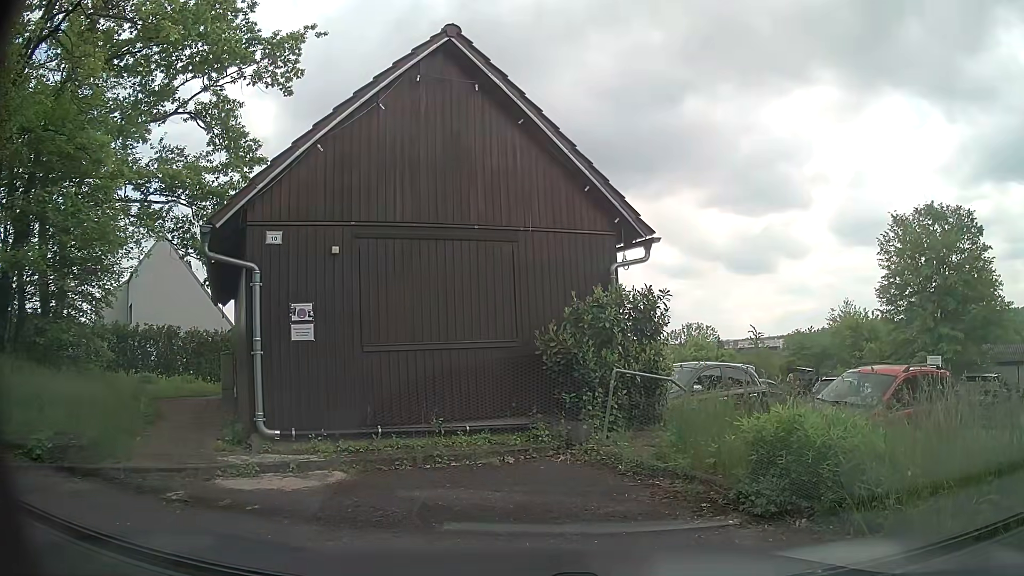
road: residential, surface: asphalt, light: Day
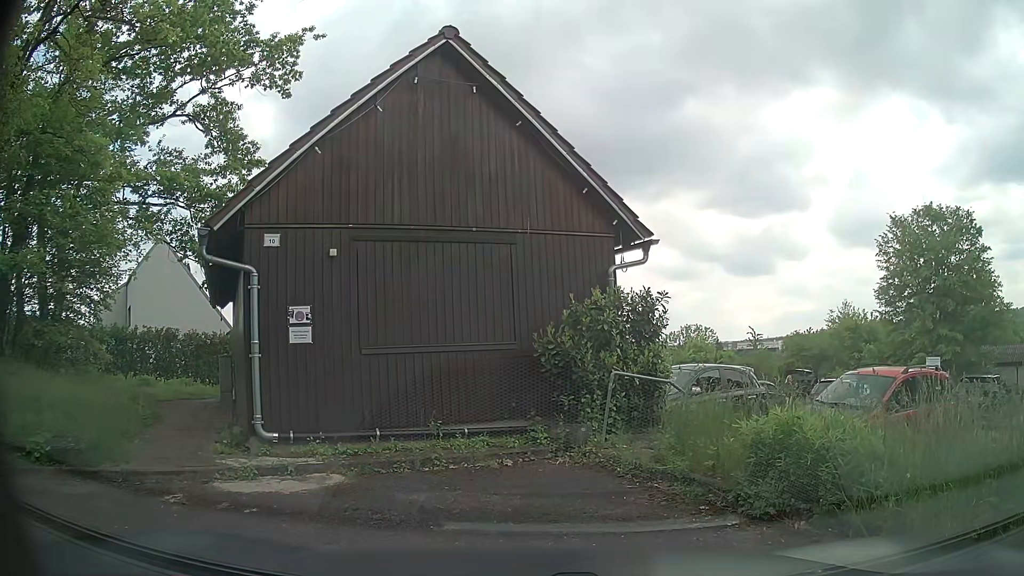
(0.0, +0.1) m; 0°
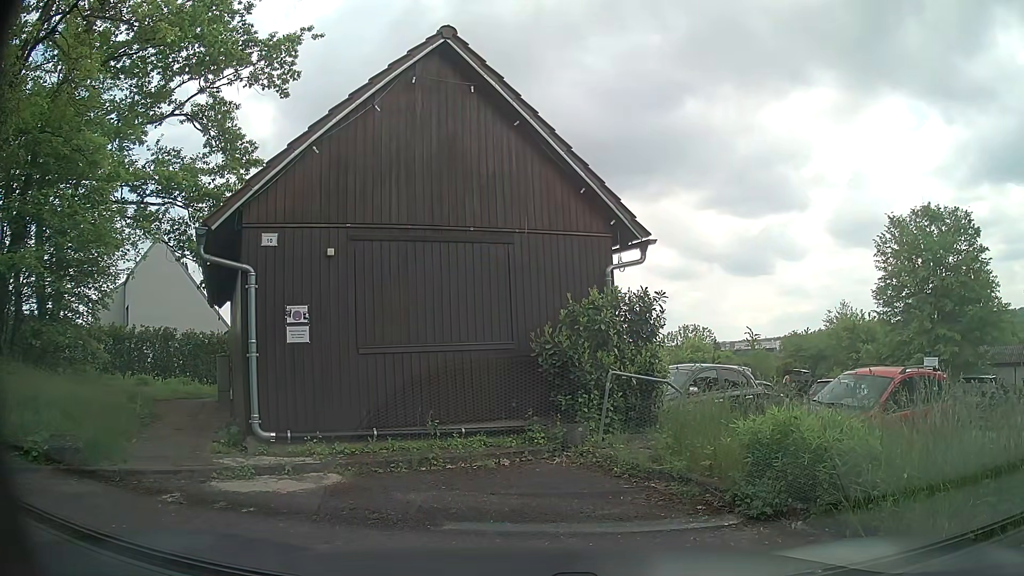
(0.0, 0.0) m; 0°
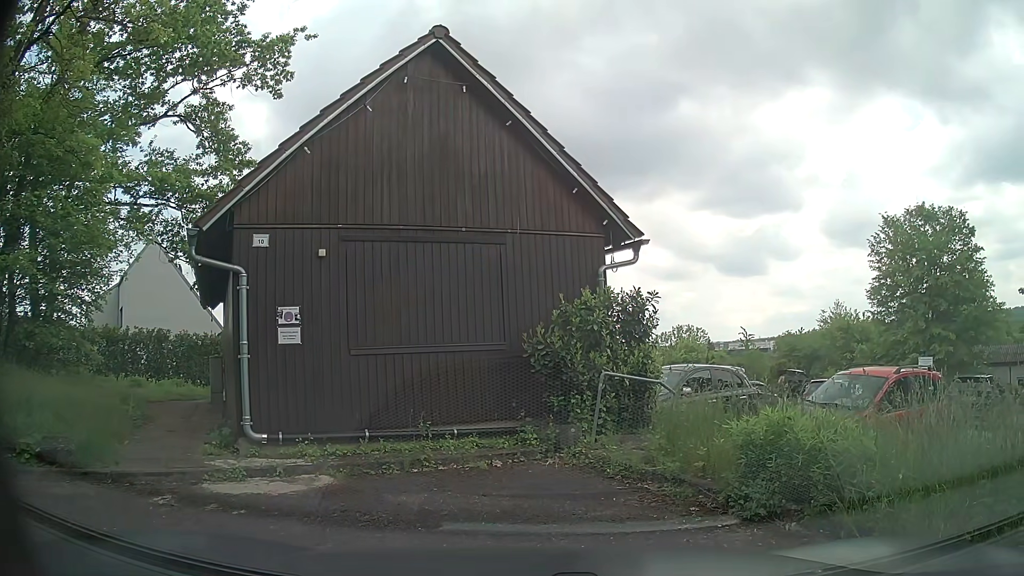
(0.0, 0.0) m; 0°
